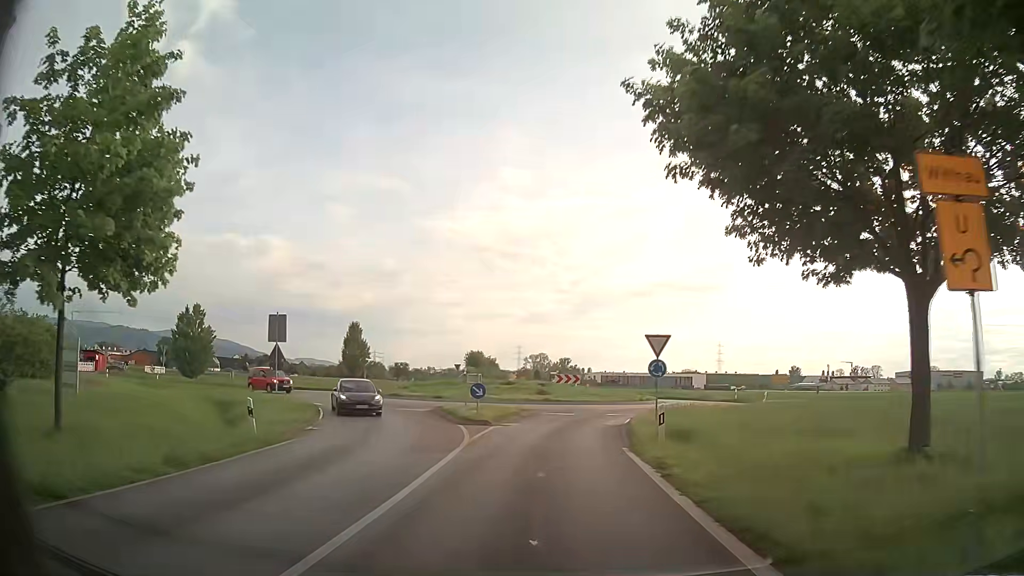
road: residential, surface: asphalt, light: Day
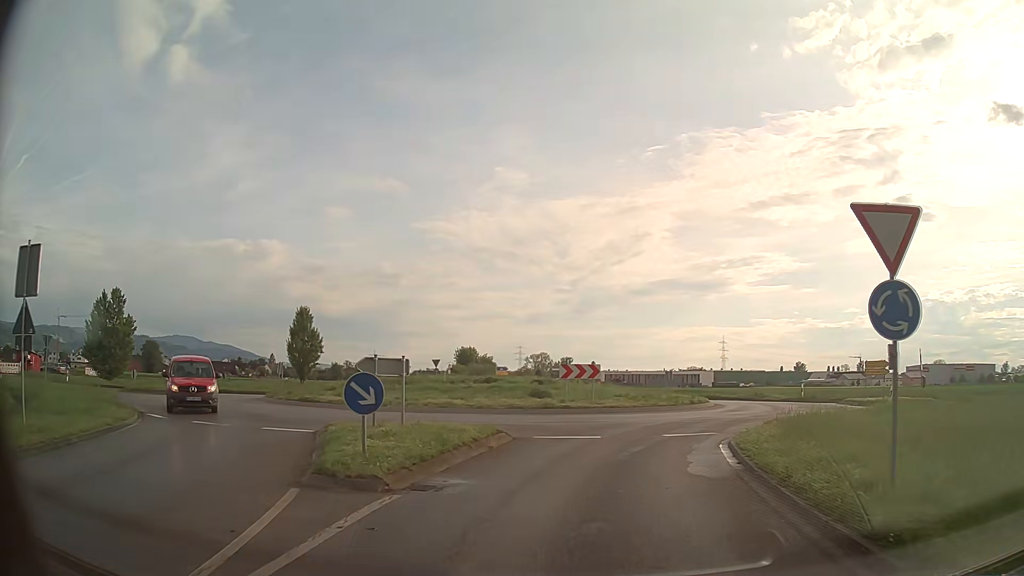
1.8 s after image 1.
(-0.1, +14.9) m; 0°
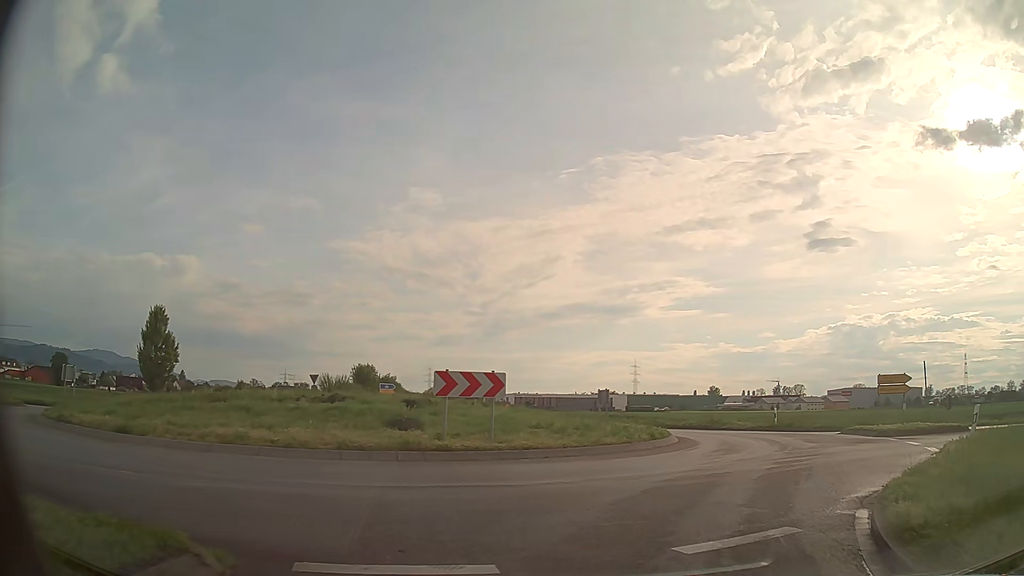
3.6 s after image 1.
(+0.5, +10.1) m; +7°
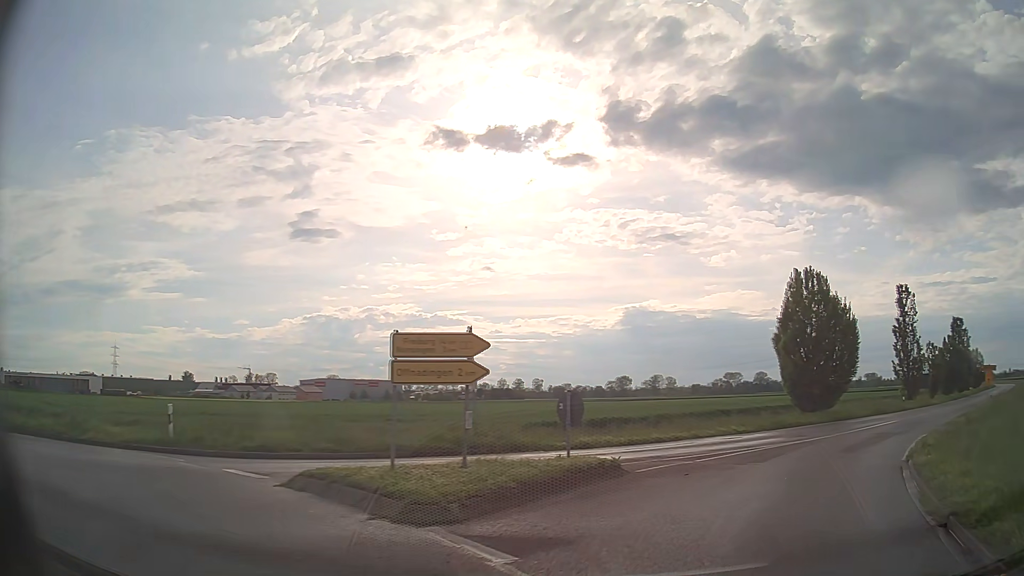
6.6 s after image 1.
(+6.3, +15.4) m; +47°
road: primary
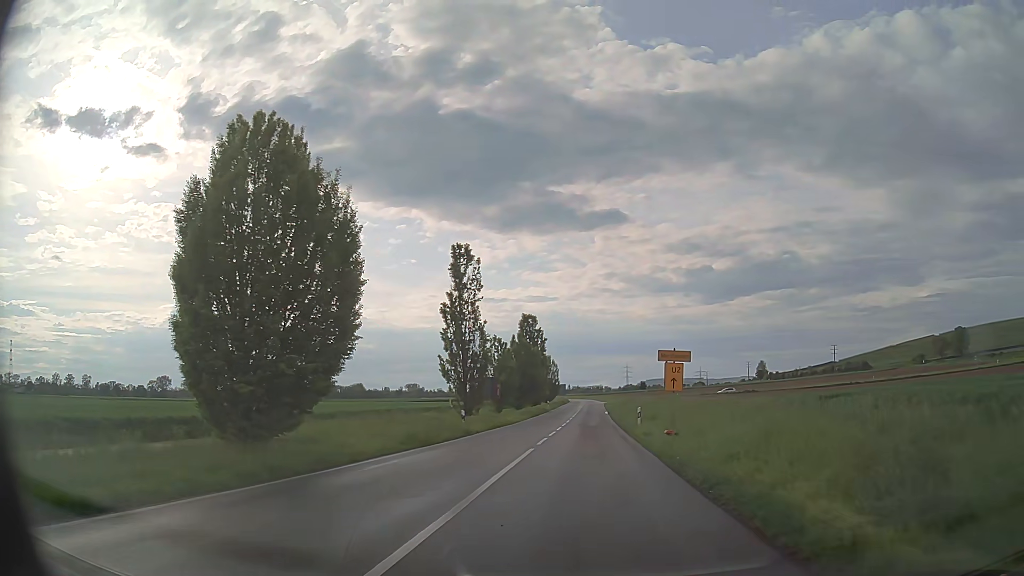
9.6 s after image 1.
(+10.5, +22.4) m; +38°
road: tertiary
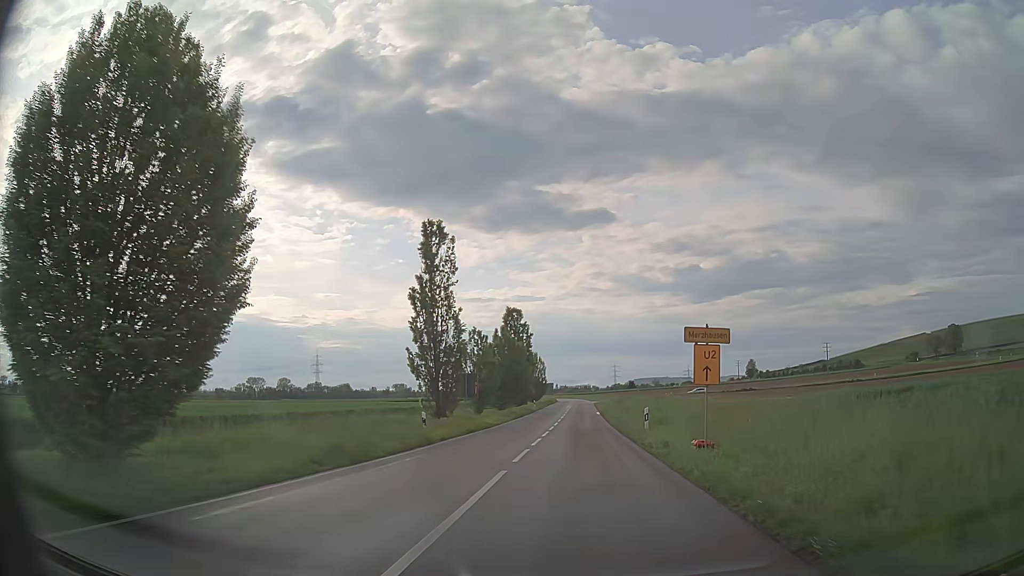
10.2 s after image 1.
(+0.1, +6.5) m; +1°
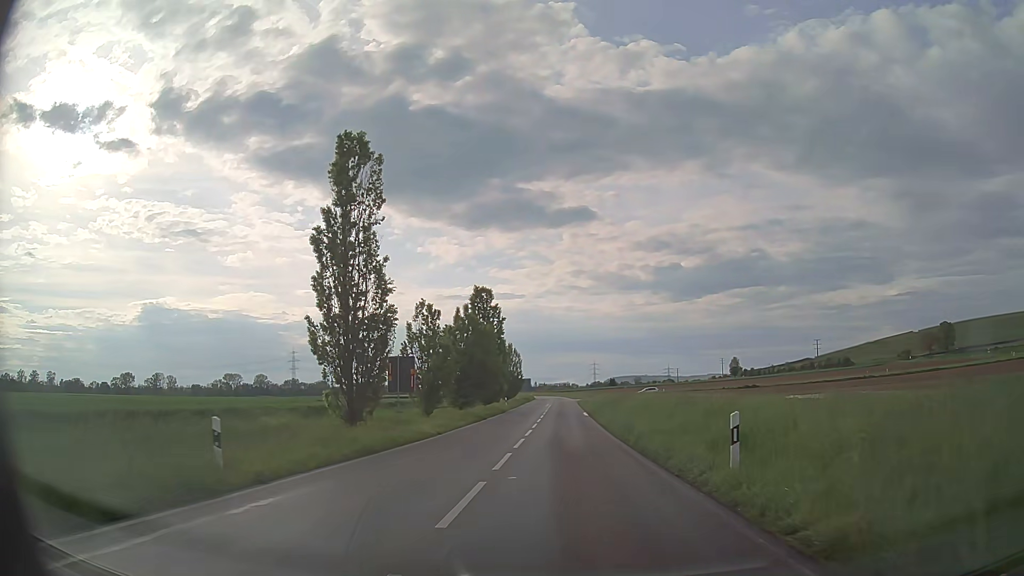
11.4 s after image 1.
(+0.3, +14.2) m; +2°
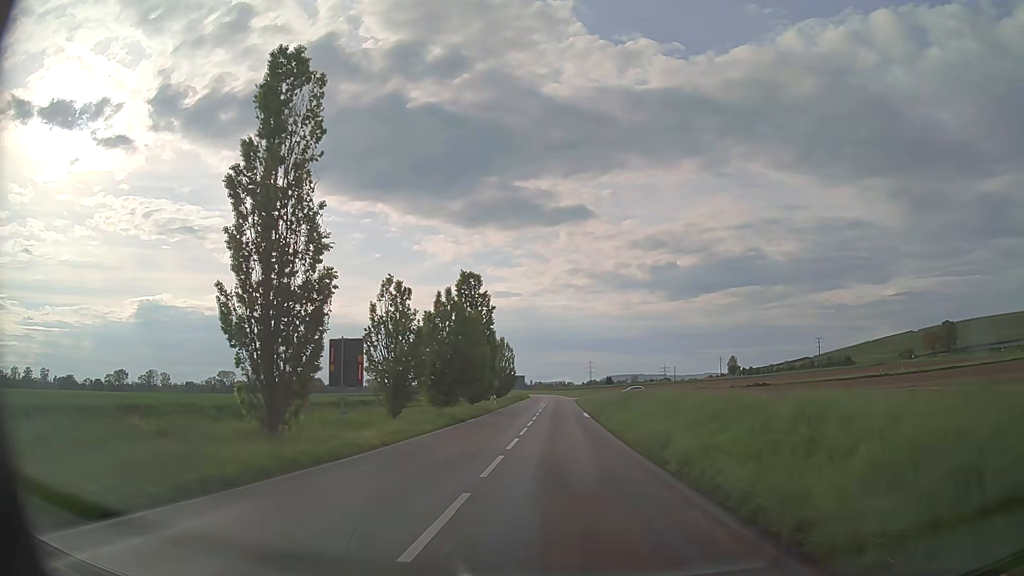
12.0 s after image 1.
(0.0, +7.7) m; 0°
(0, +10) (0, +20) (0, +30) (0, +40) (0, +50) (0, +60) (0, +70) (0, +80) (0, +90) (0, +100) m
